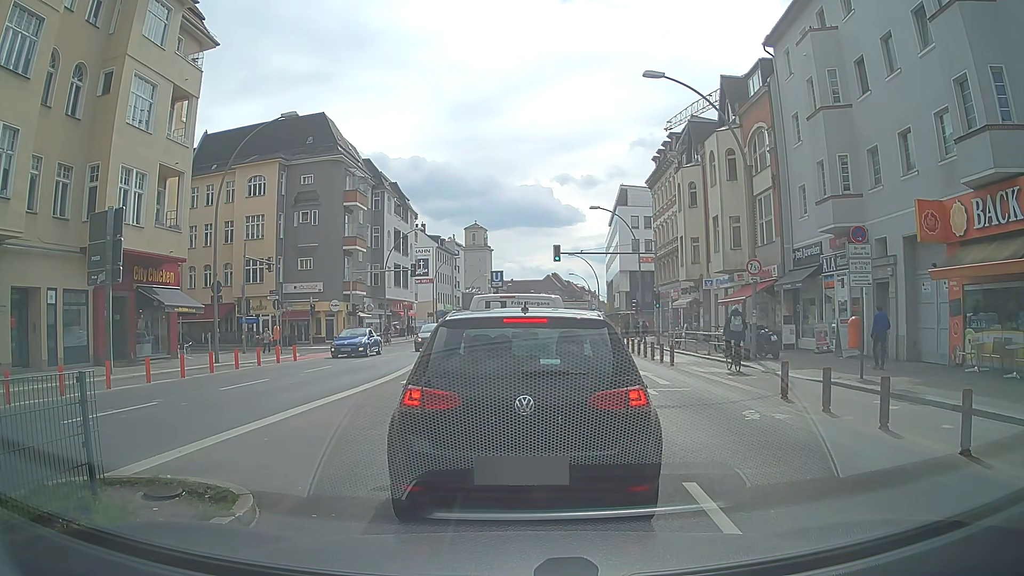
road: primary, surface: asphalt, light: Day
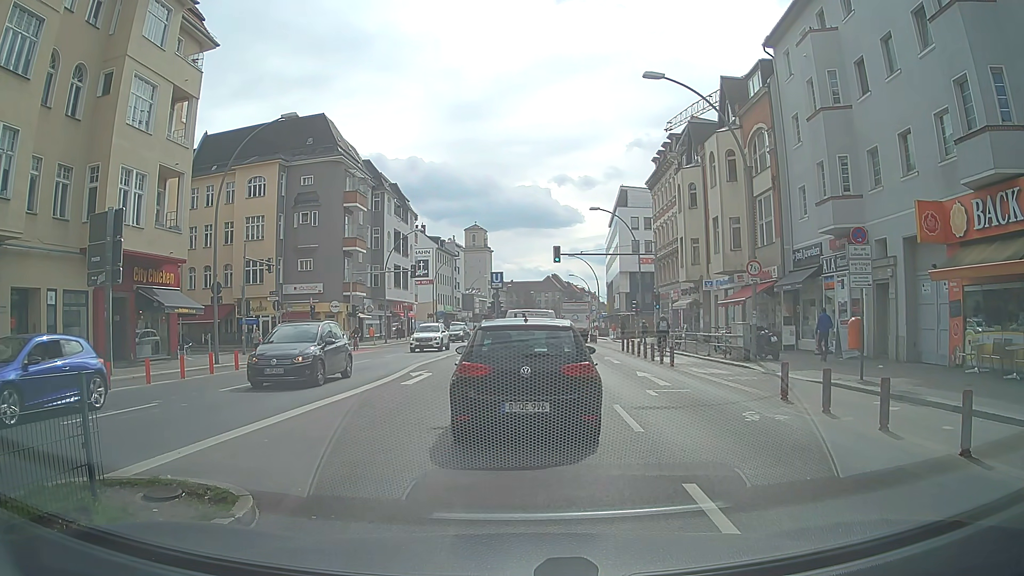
(0.0, 0.0) m; 0°
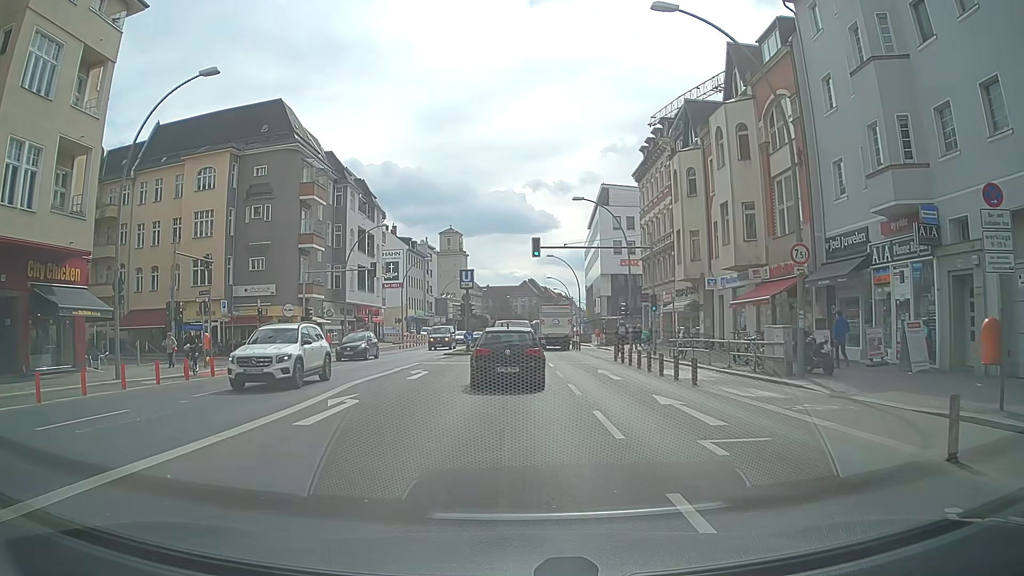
(+0.2, +6.8) m; +3°
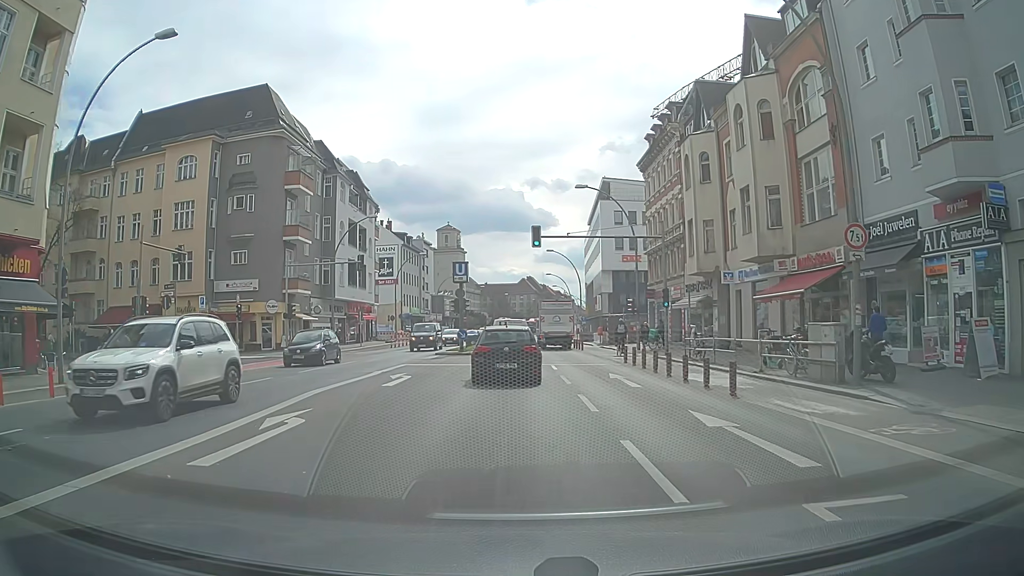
(0.0, +3.5) m; 0°
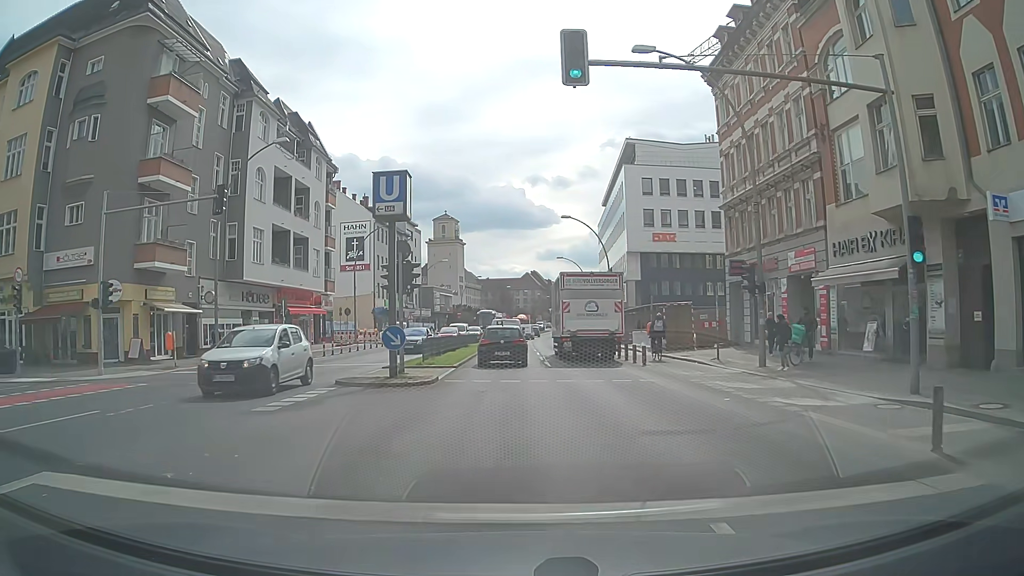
(0.0, +21.9) m; 0°
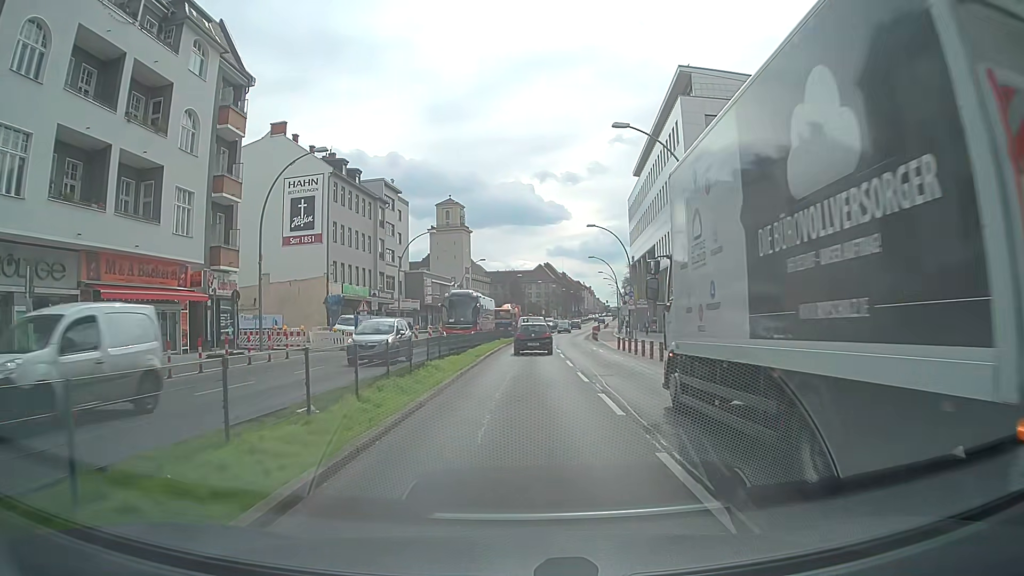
(-0.4, +24.9) m; -1°
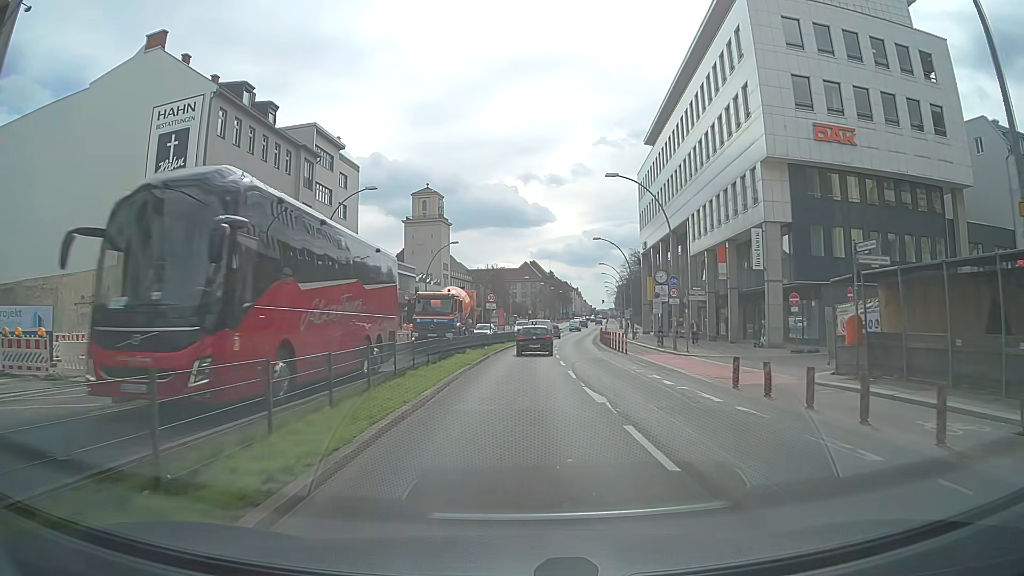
(+0.2, +22.1) m; +1°
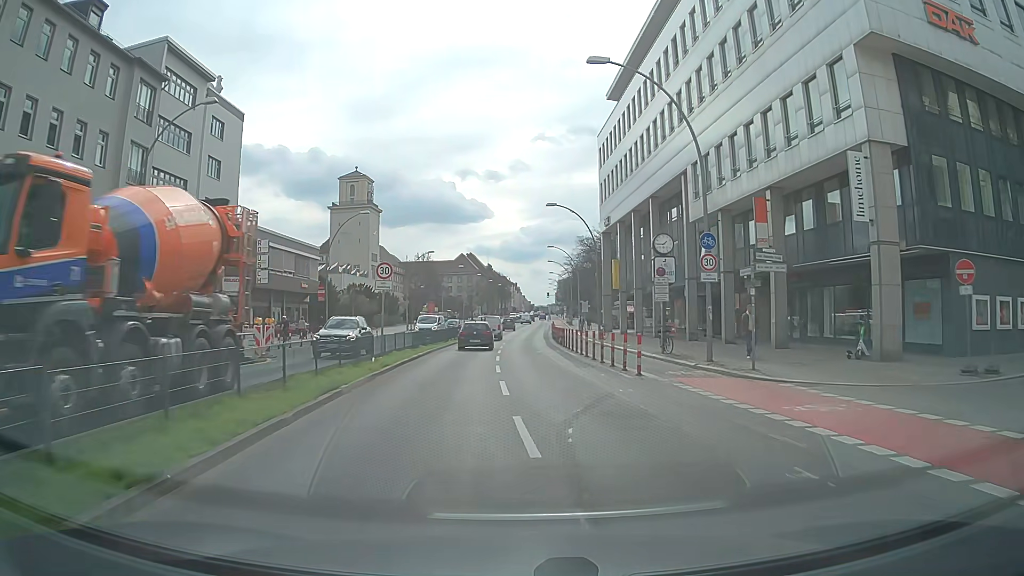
(+0.6, +17.6) m; +5°
(0, +10) (0, +20) (0, +30) (0, +40) (0, +50) (+1, +60) (+1, +70) (+1, +80) (+2, +90) (+3, +100) m
